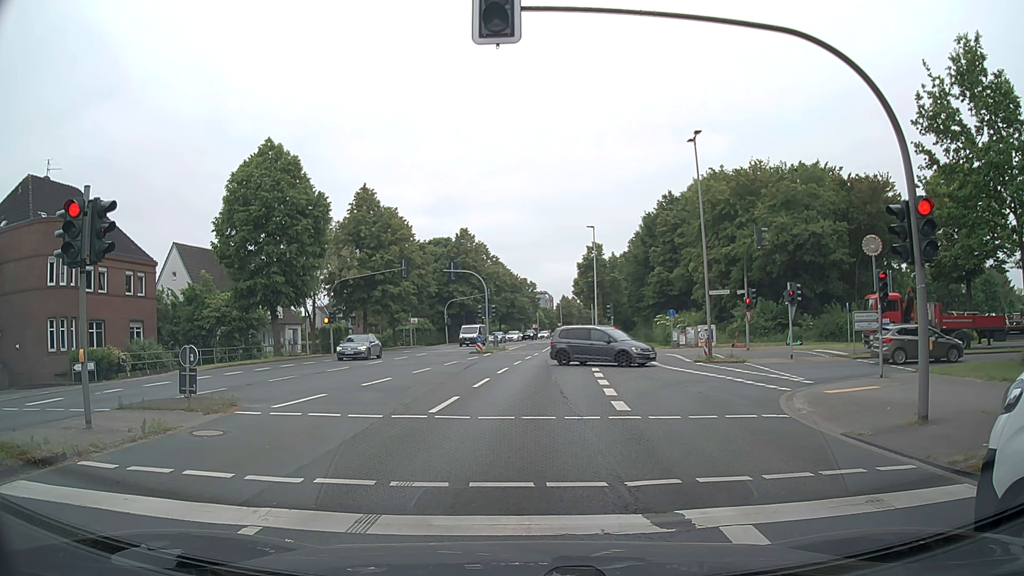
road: secondary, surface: asphalt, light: Day
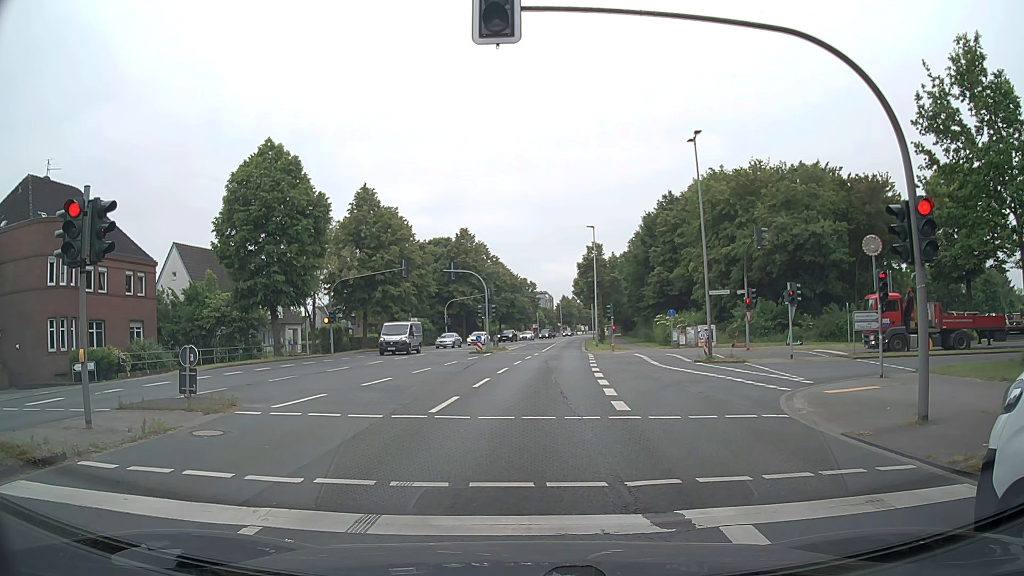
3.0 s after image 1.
(0.0, 0.0) m; 0°
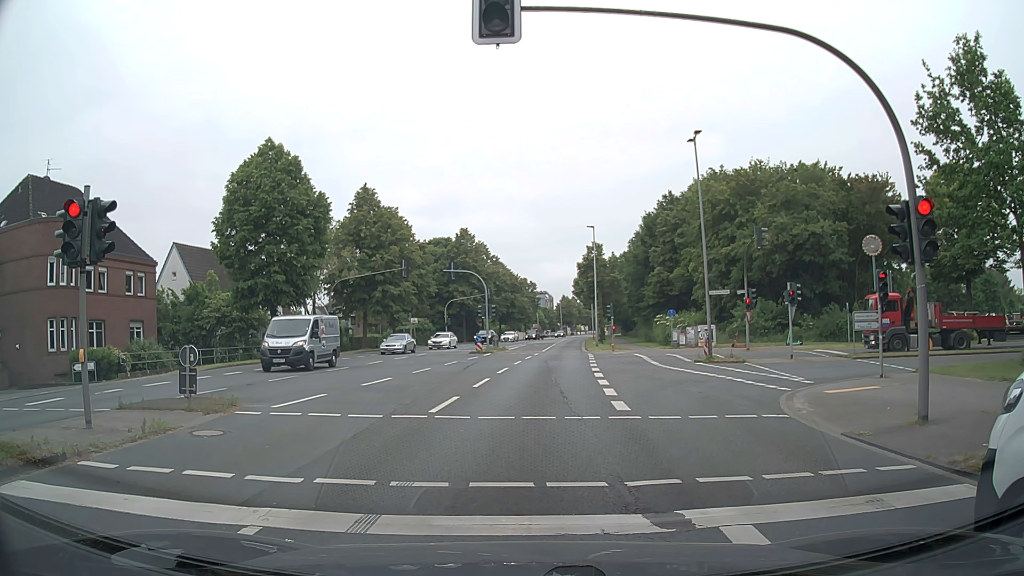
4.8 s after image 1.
(0.0, 0.0) m; 0°
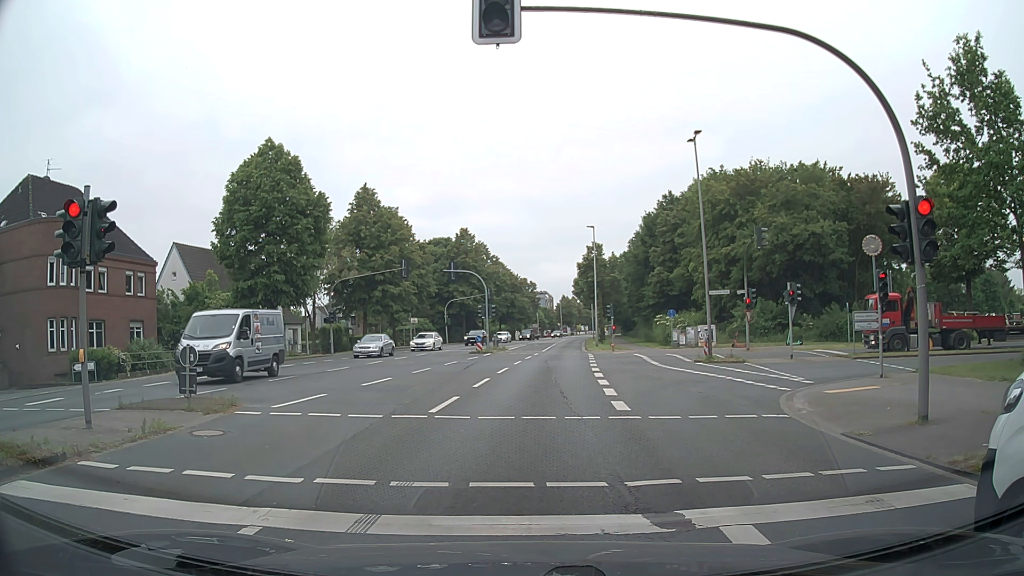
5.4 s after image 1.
(0.0, 0.0) m; 0°
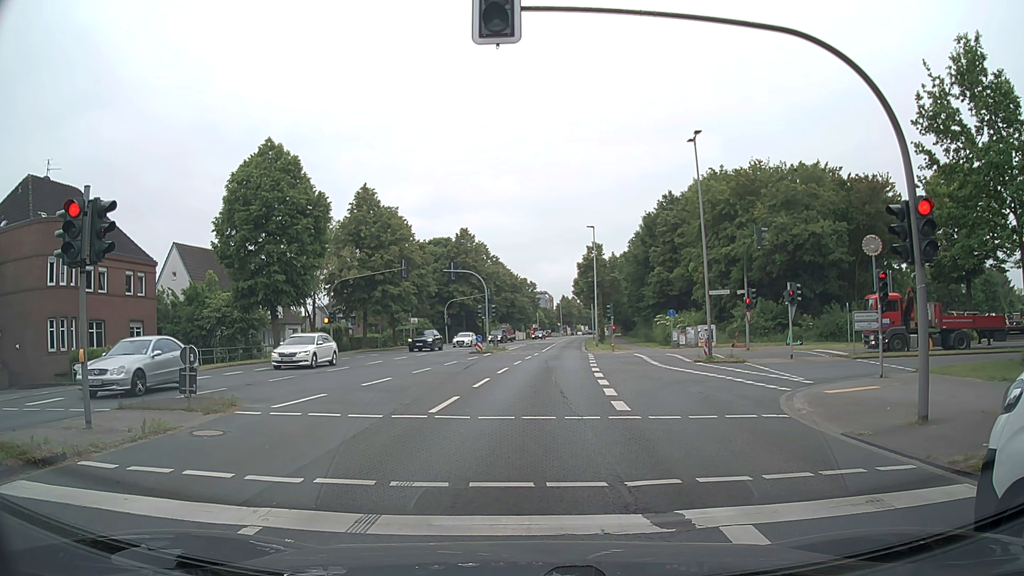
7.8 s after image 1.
(0.0, 0.0) m; 0°
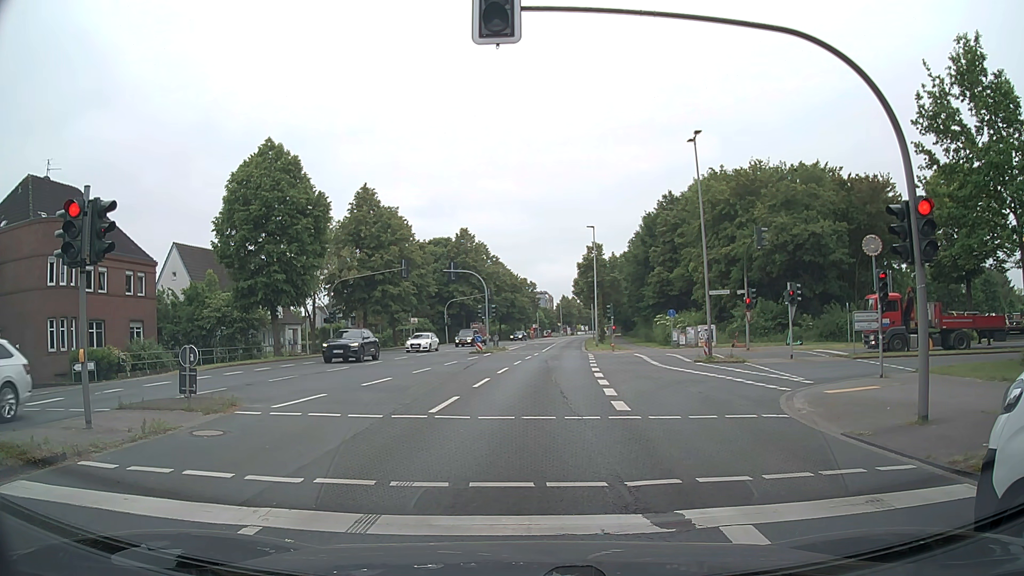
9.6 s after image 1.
(0.0, 0.0) m; 0°
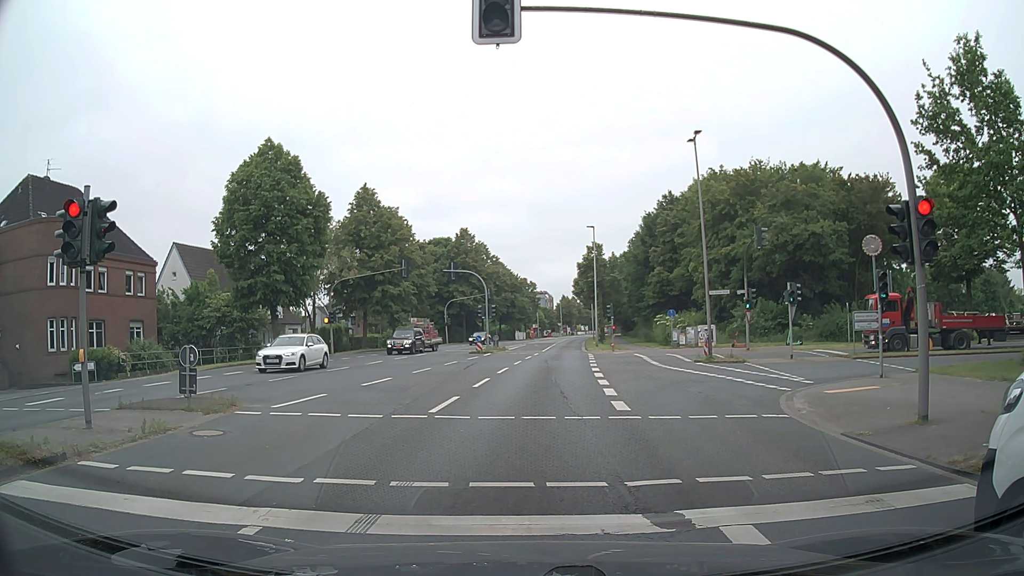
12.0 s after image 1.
(0.0, 0.0) m; 0°
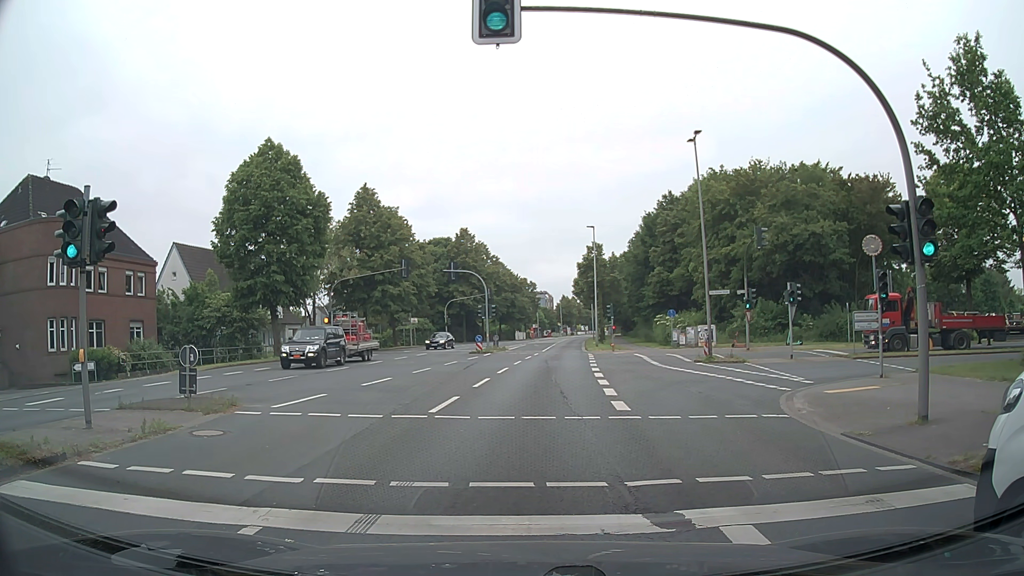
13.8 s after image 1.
(0.0, 0.0) m; 0°
(0, +10) (+1, +20) (+2, +30) (+3, +40) (+4, +50) (+5, +60) (+6, +70) (+7, +80) (+9, +90) (+10, +99) m
